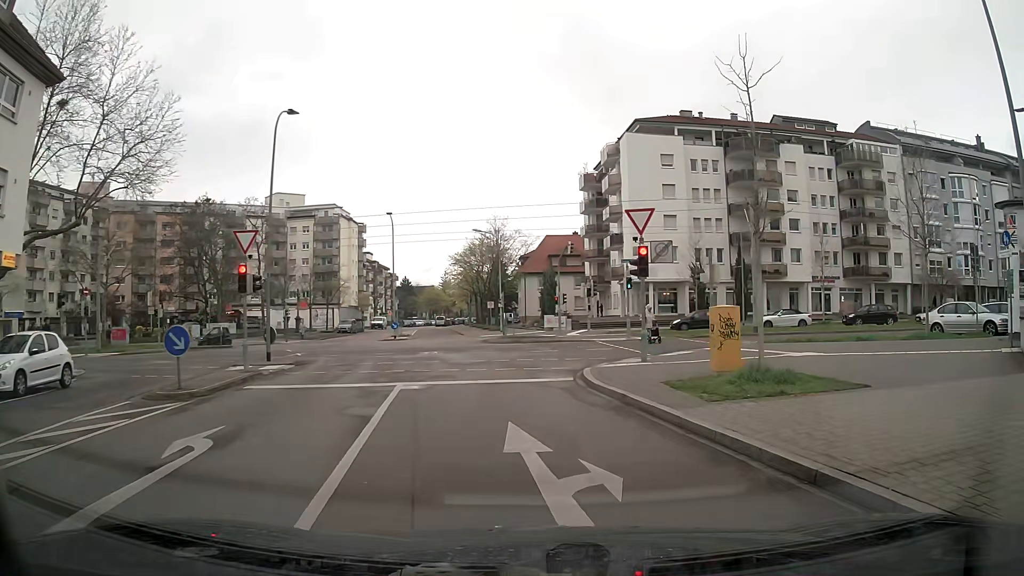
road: residential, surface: asphalt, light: Day
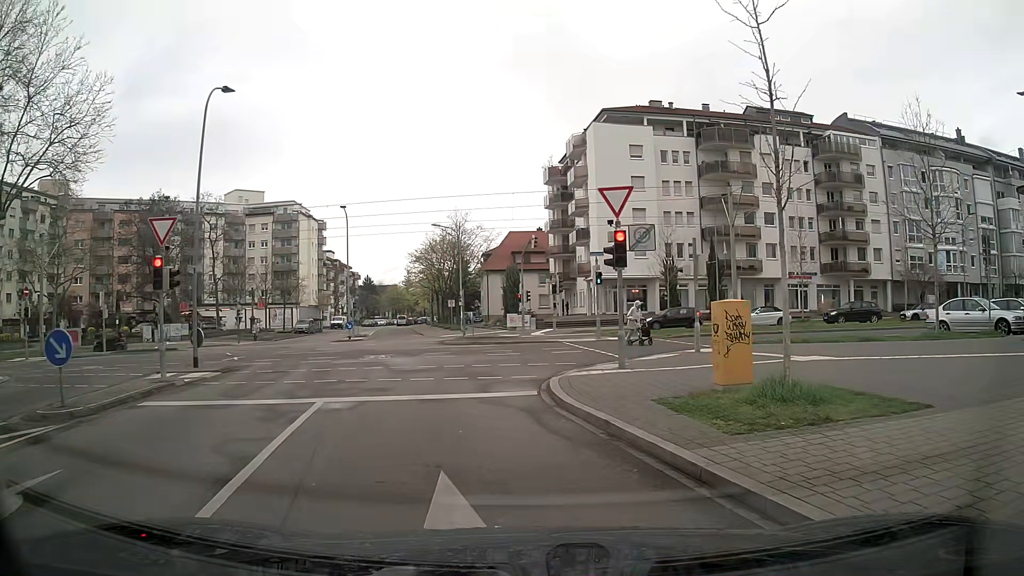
(0.0, +2.8) m; +3°
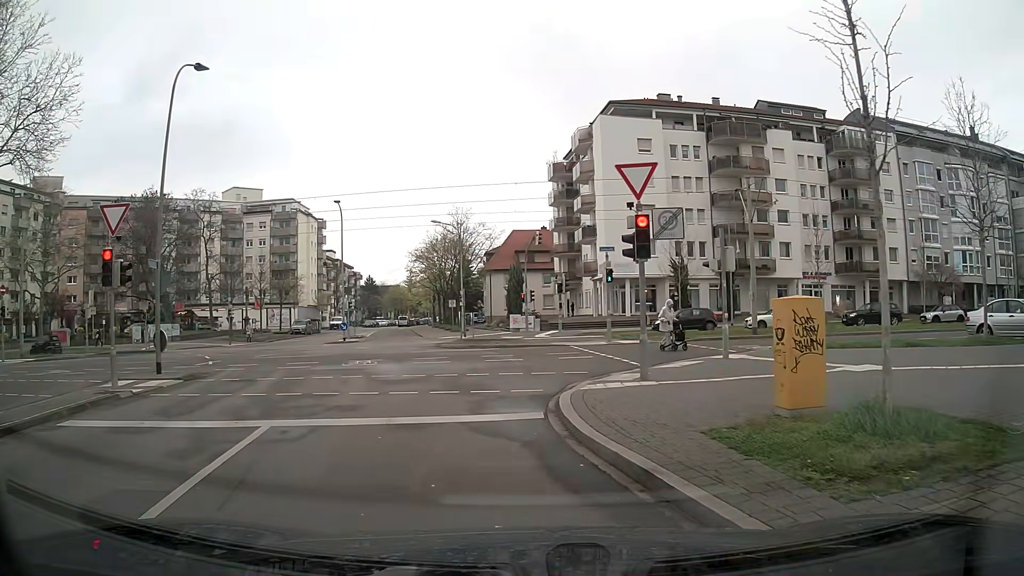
(-0.1, +2.4) m; 0°
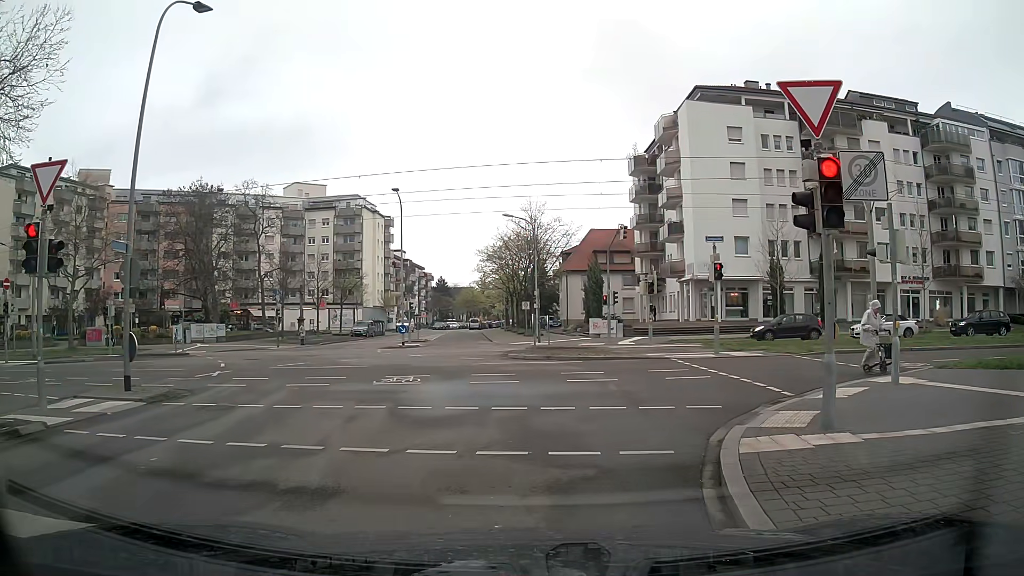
(-0.4, +4.8) m; -6°
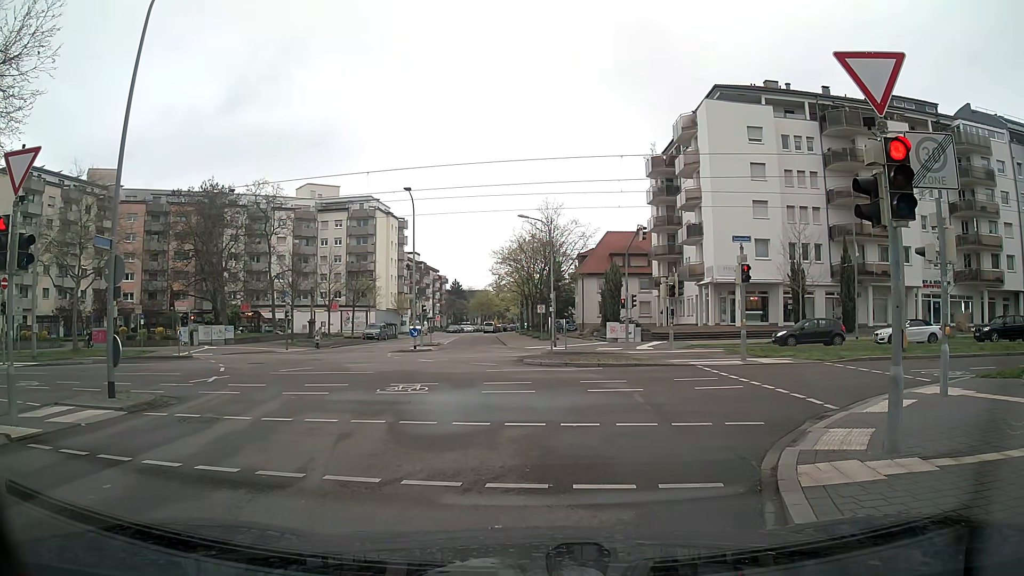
(0.0, +1.1) m; 0°
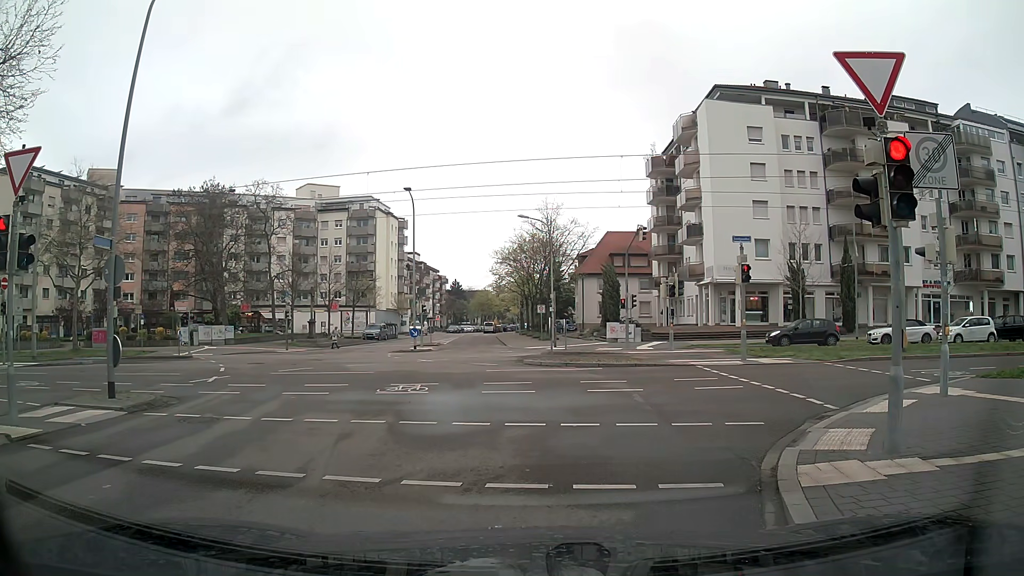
(0.0, 0.0) m; 0°
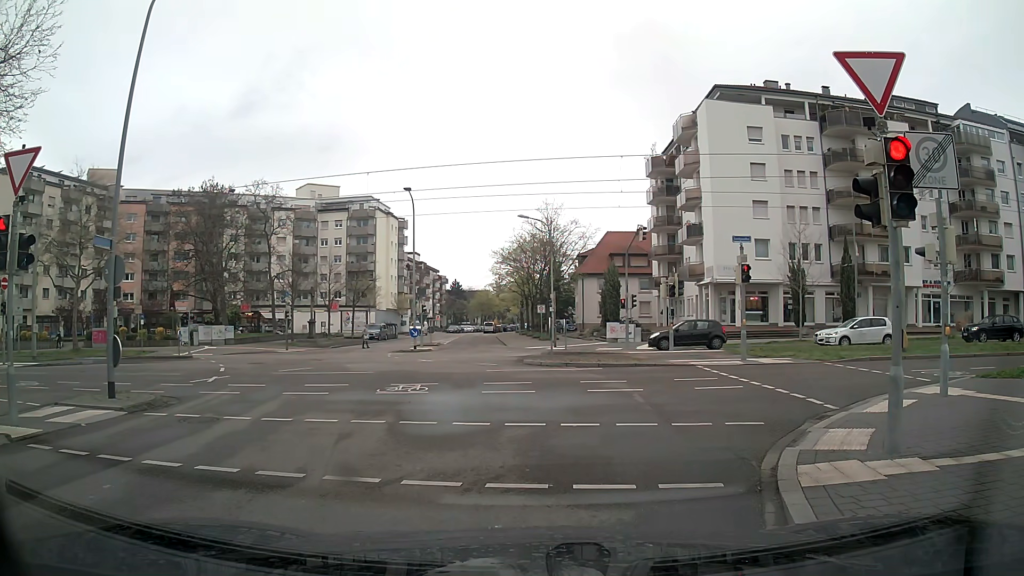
(0.0, 0.0) m; 0°
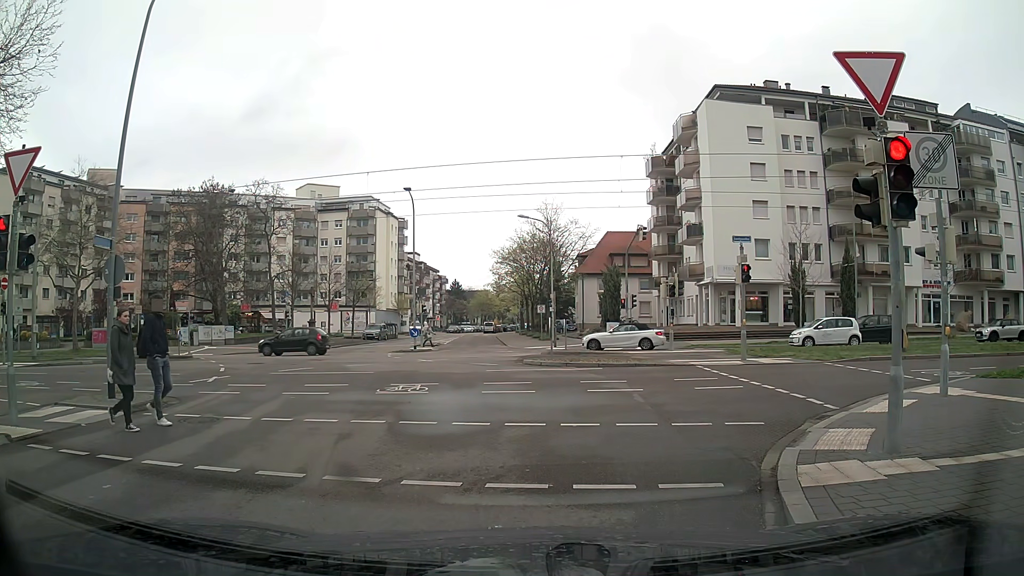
(0.0, 0.0) m; 0°
(0, +10) (+7, +17) (+17, +18) (+27, +19) (+37, +19) (+47, +19) (+57, +19) (+67, +19) (+77, +19) (+87, +19) m
